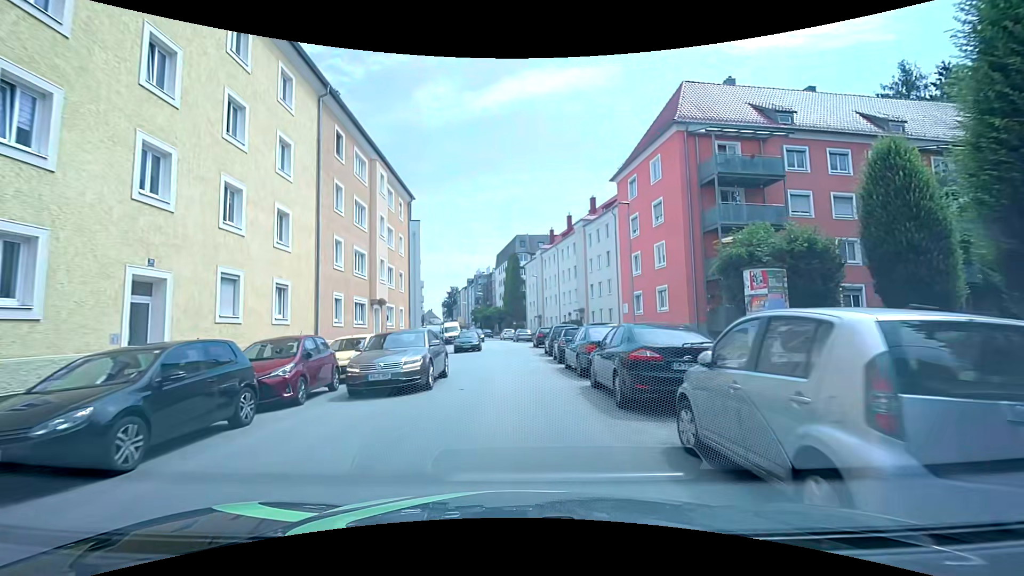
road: tertiary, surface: asphalt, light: Day
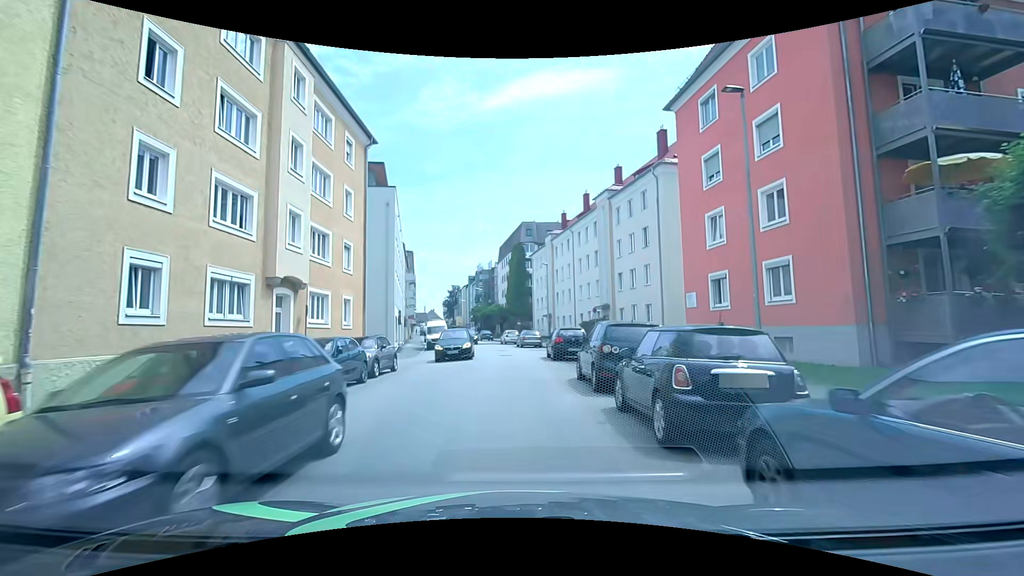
(+0.2, +13.5) m; 0°
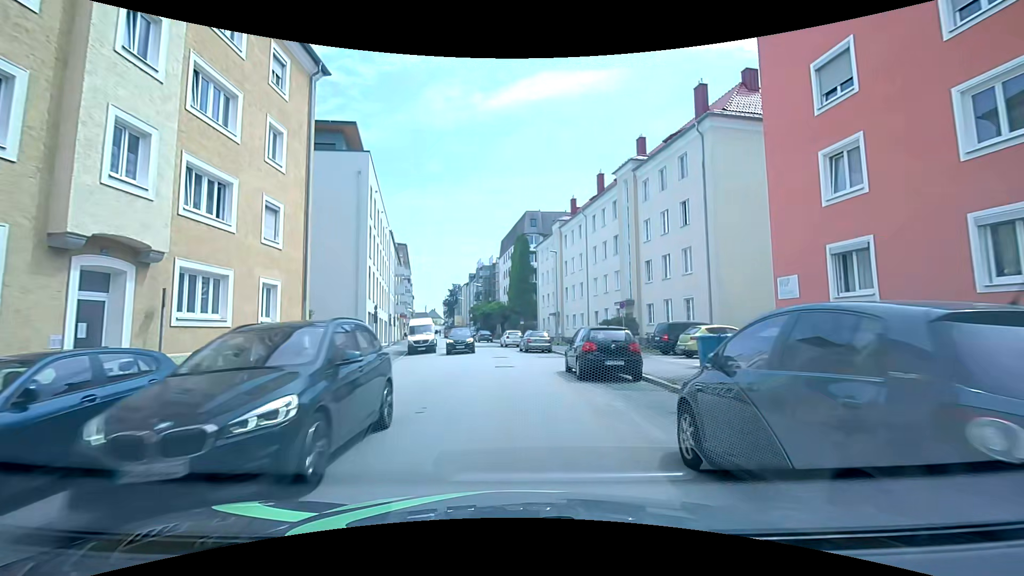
(+0.1, +8.5) m; 0°
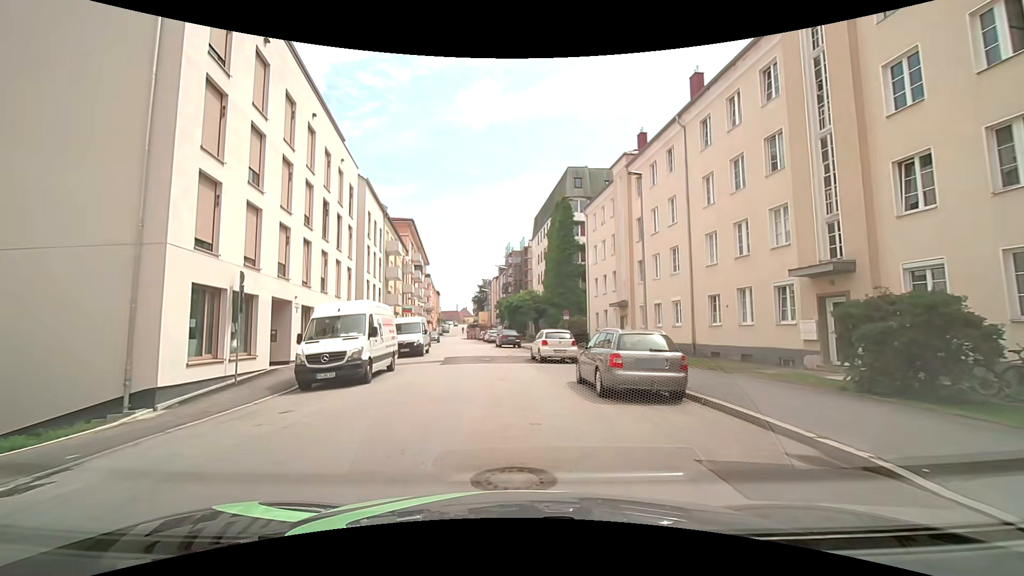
(-0.3, +21.5) m; -3°
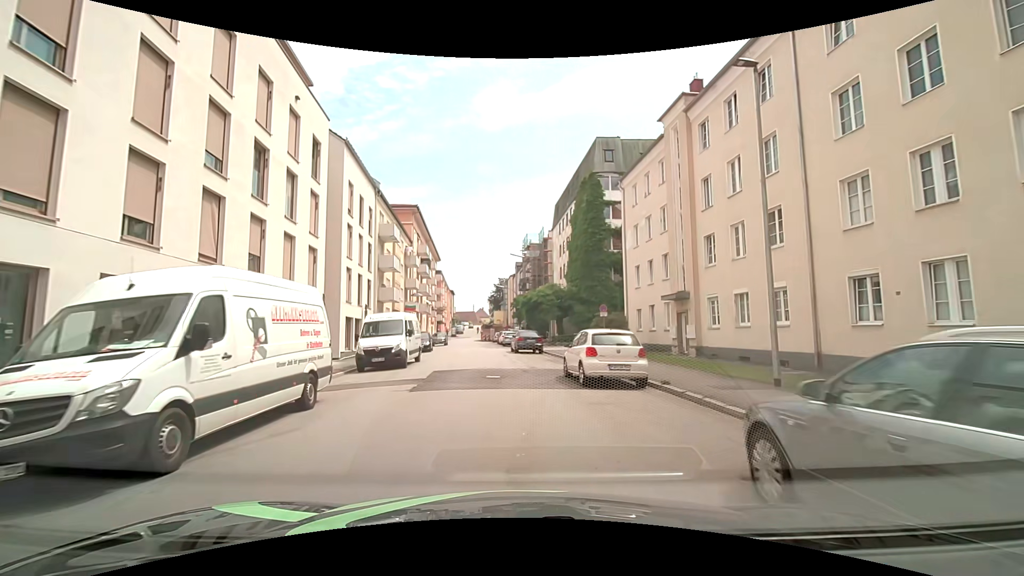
(-0.2, +9.1) m; -2°
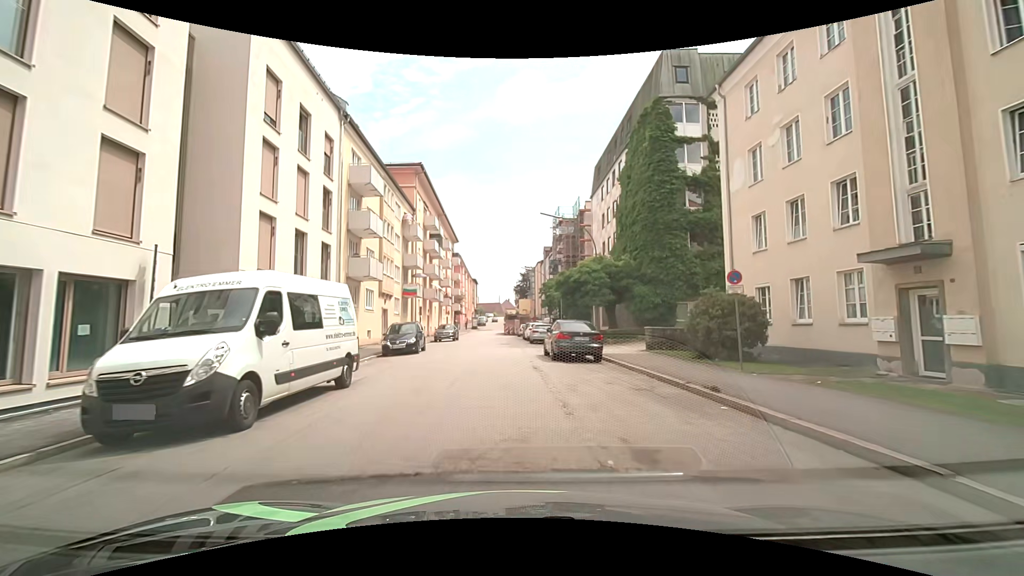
(-0.7, +14.0) m; -5°
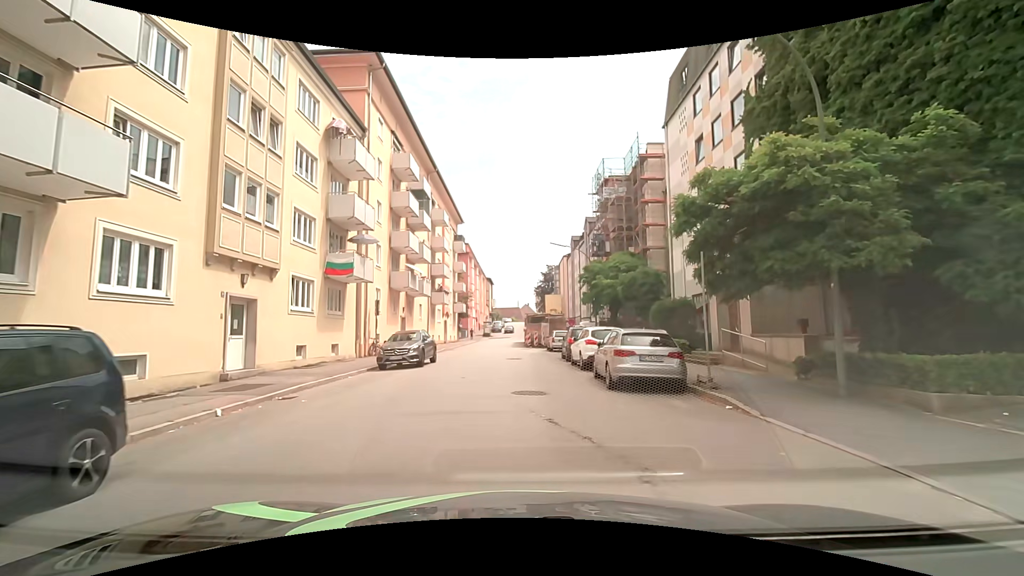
(-0.2, +22.7) m; -1°
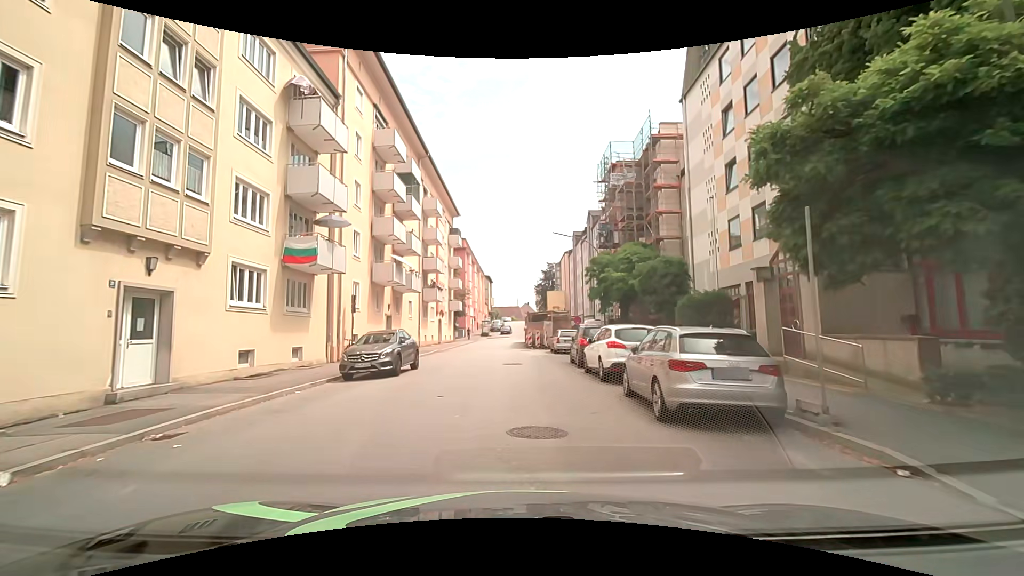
(0.0, +4.1) m; +1°
